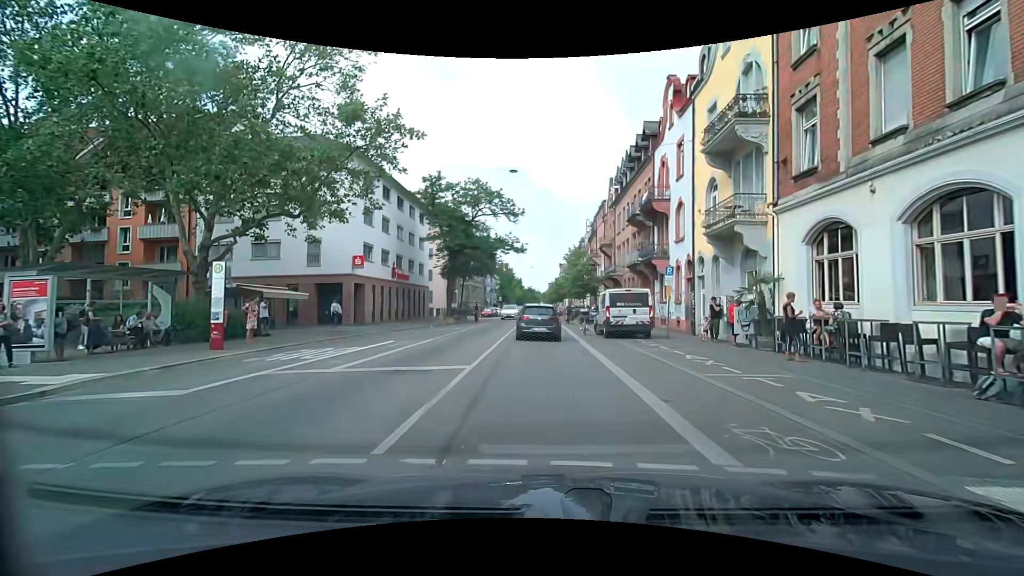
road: secondary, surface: asphalt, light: Day
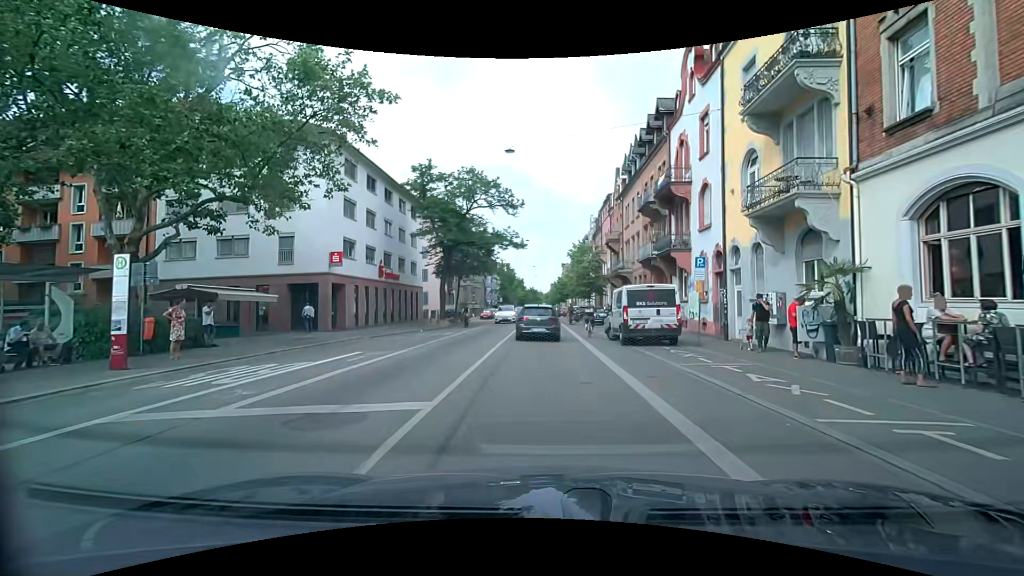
(0.0, +4.1) m; +1°
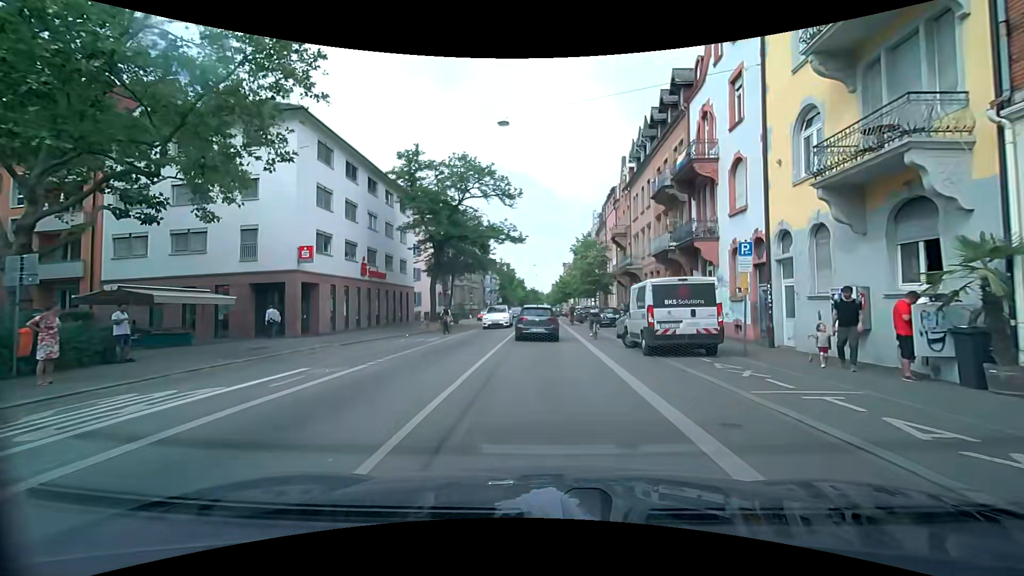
(-0.1, +4.0) m; -1°
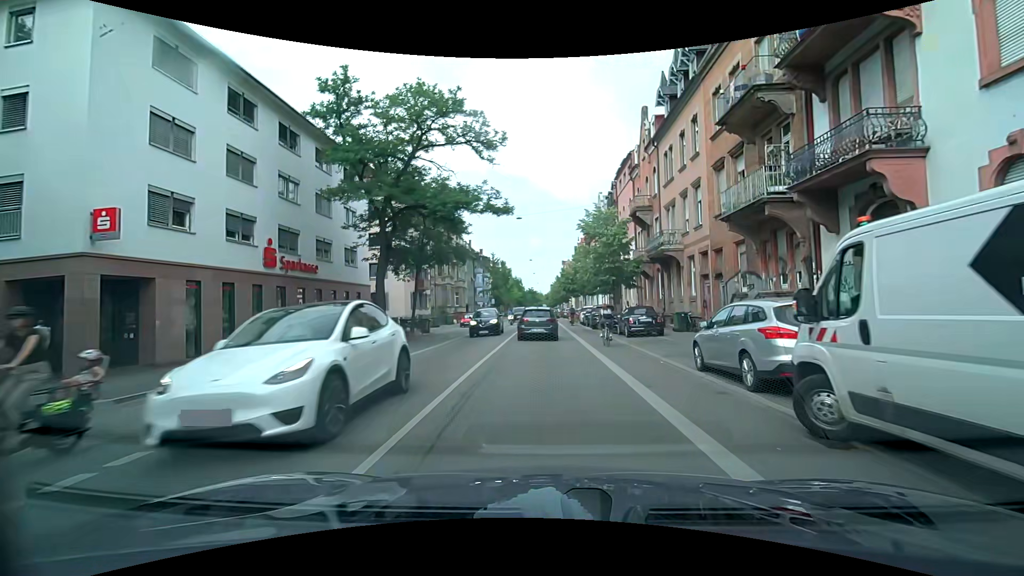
(+0.1, +12.3) m; 0°
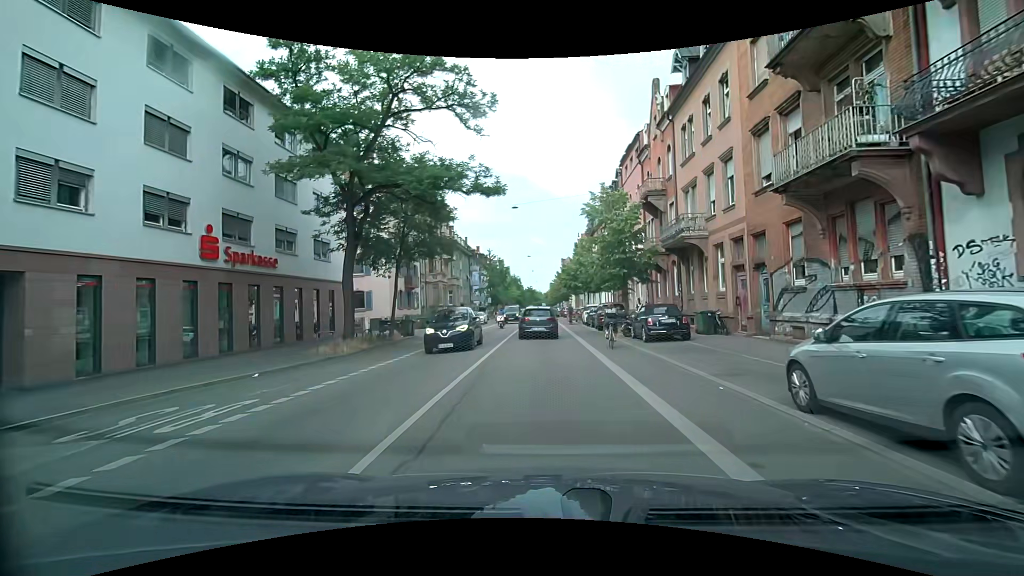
(0.0, +4.3) m; 0°
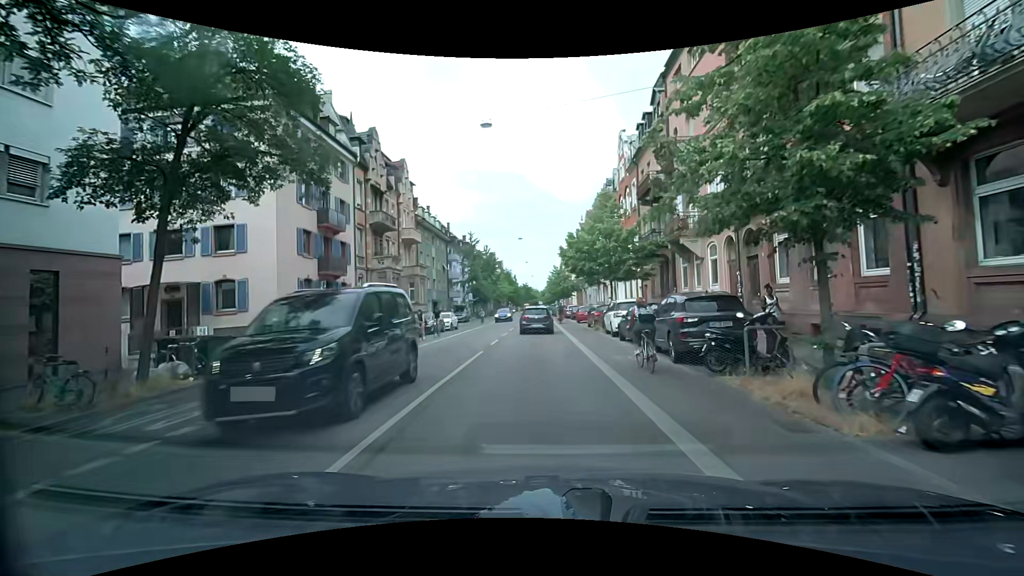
(+0.1, +17.9) m; 0°
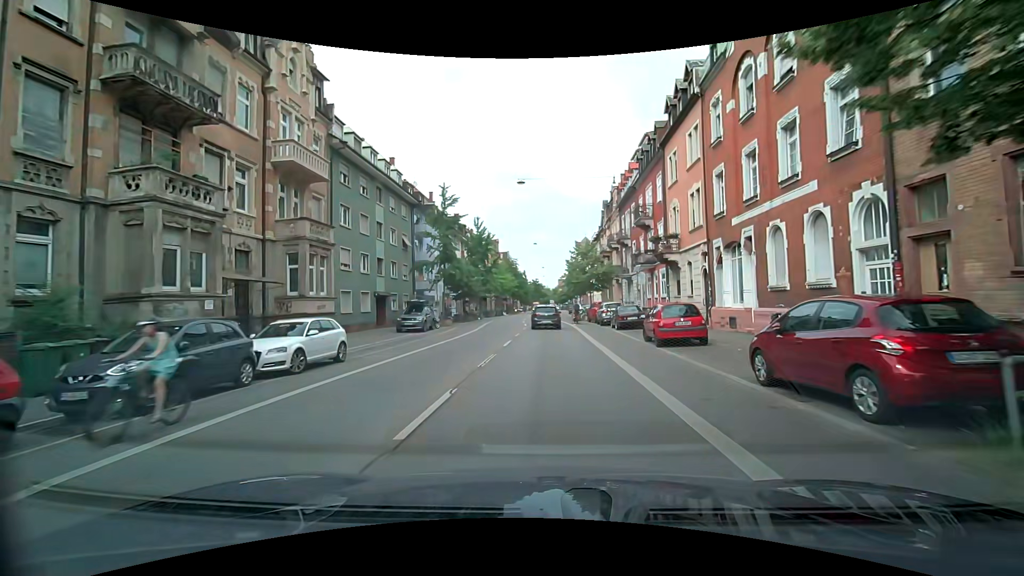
(-0.4, +25.7) m; -1°
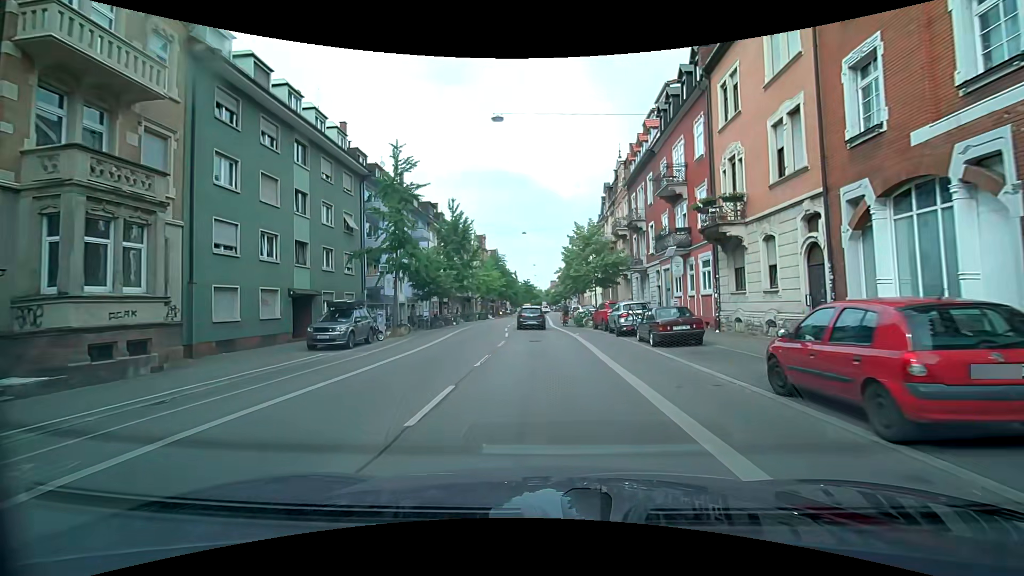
(+0.2, +11.3) m; +1°
(0, +10) (0, +20) (0, +30) (-1, +40) (-1, +50) (-1, +60) (-1, +70) (-1, +80) (0, +90) (+1, +100) m
